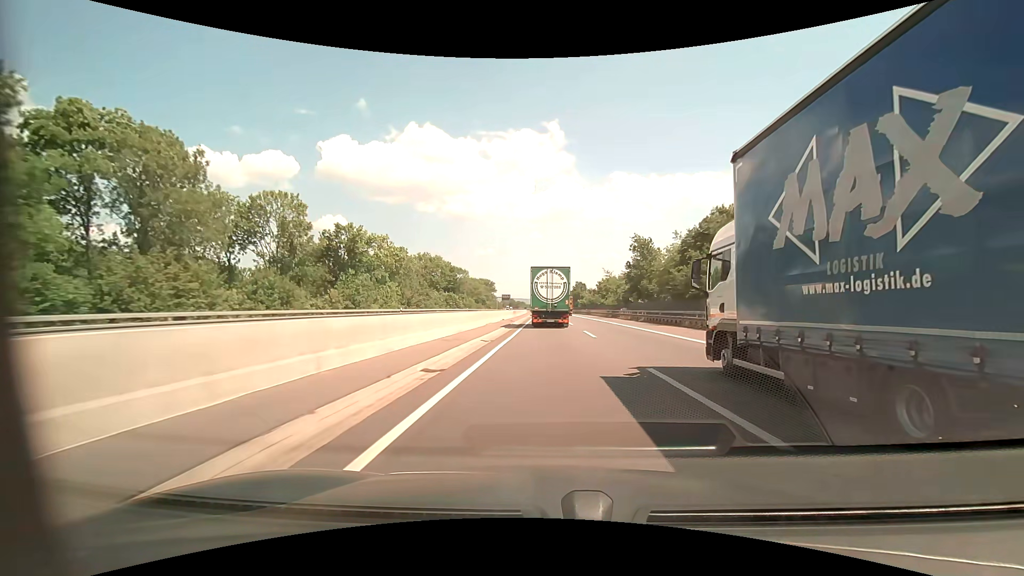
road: motorway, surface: asphalt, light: Day
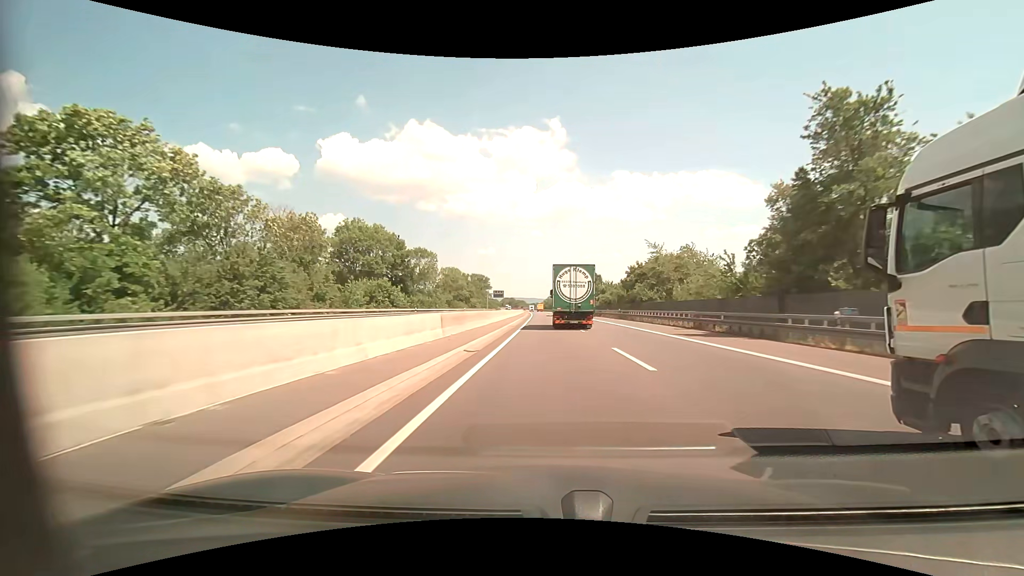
(0.0, +48.1) m; 0°
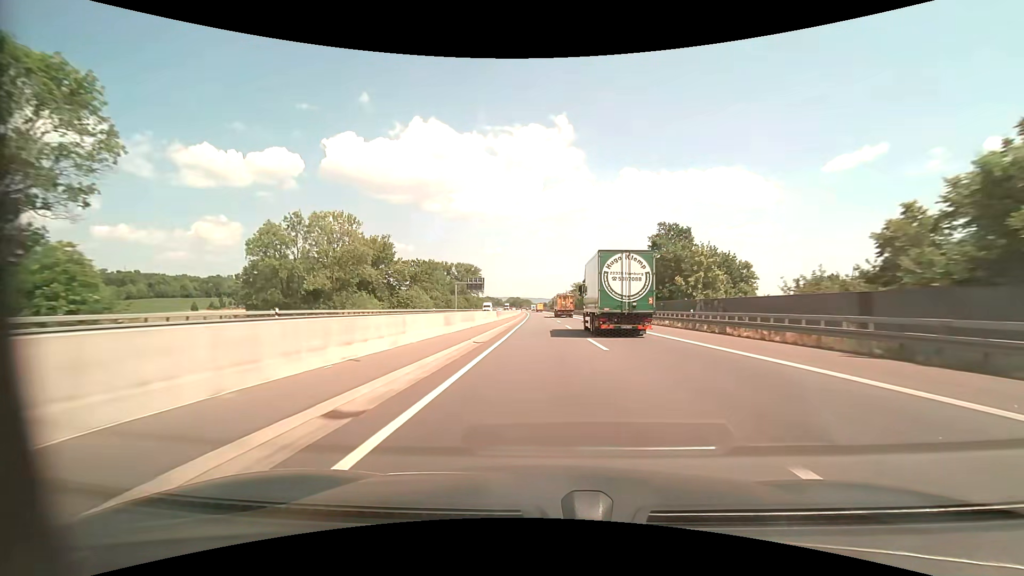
(-0.3, +84.9) m; -1°
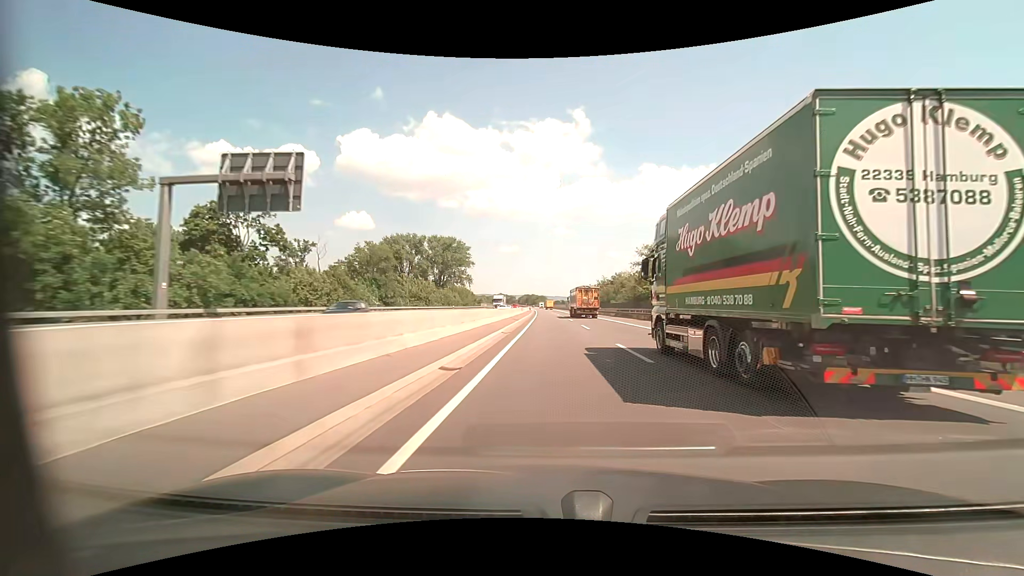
(-1.7, +94.3) m; -2°
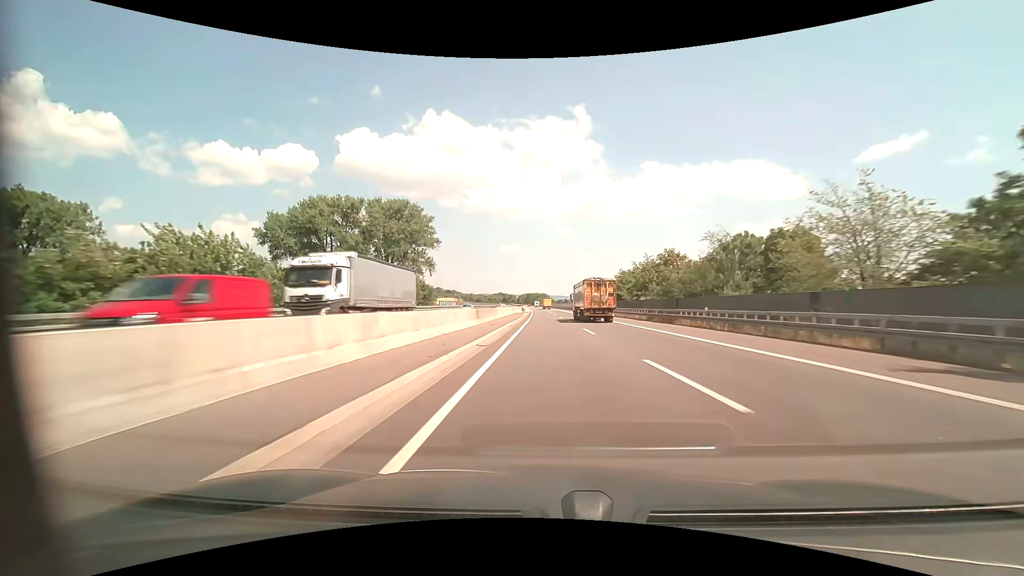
(+0.3, +59.9) m; 0°
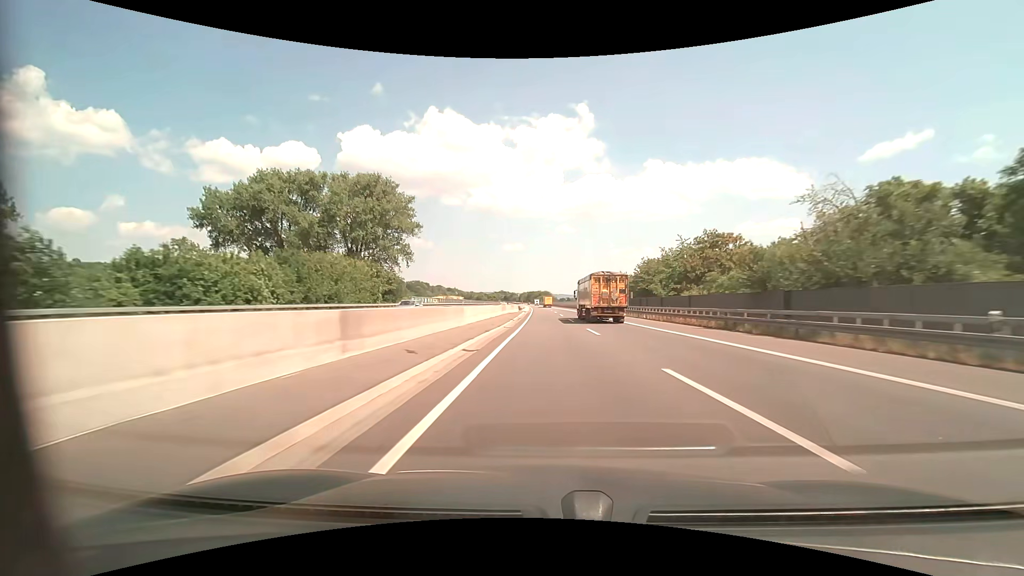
(-0.1, +20.2) m; 0°
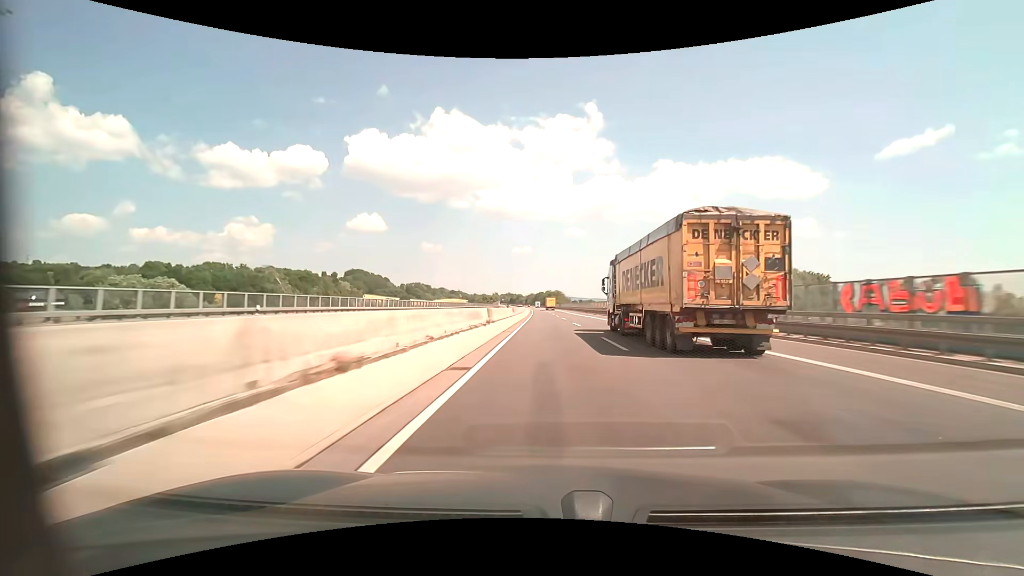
(-0.6, +81.5) m; -1°
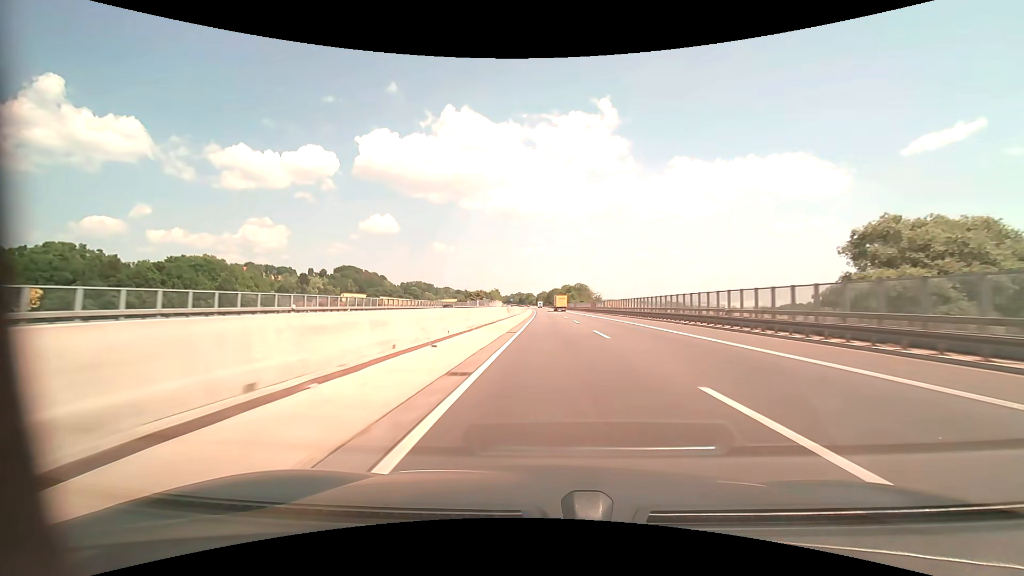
(-1.0, +102.5) m; -1°
(0, +10) (0, +20) (0, +30) (0, +40) (0, +50) (0, +60) (0, +70) (0, +80) (0, +90) (0, +100) m
